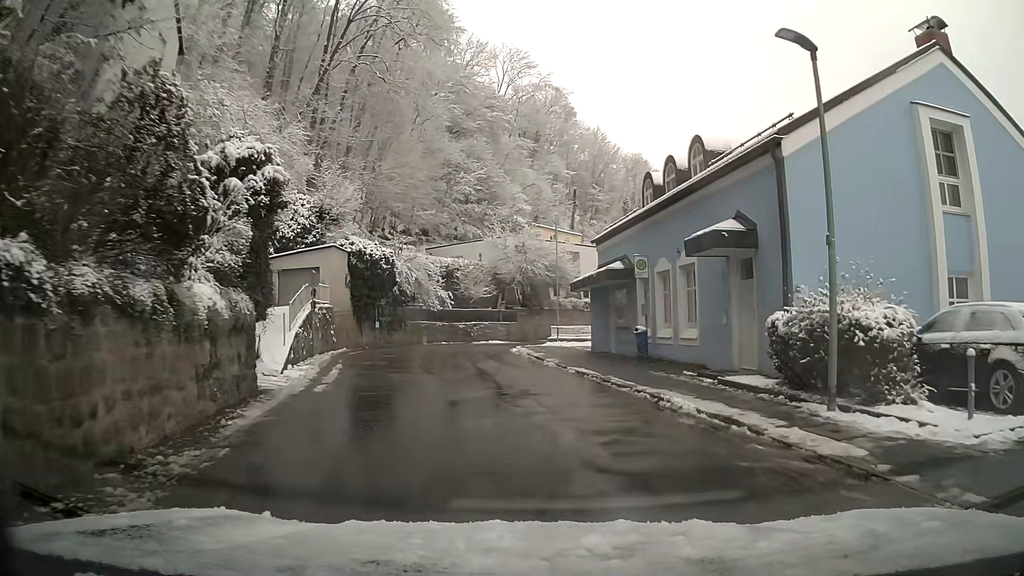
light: Day
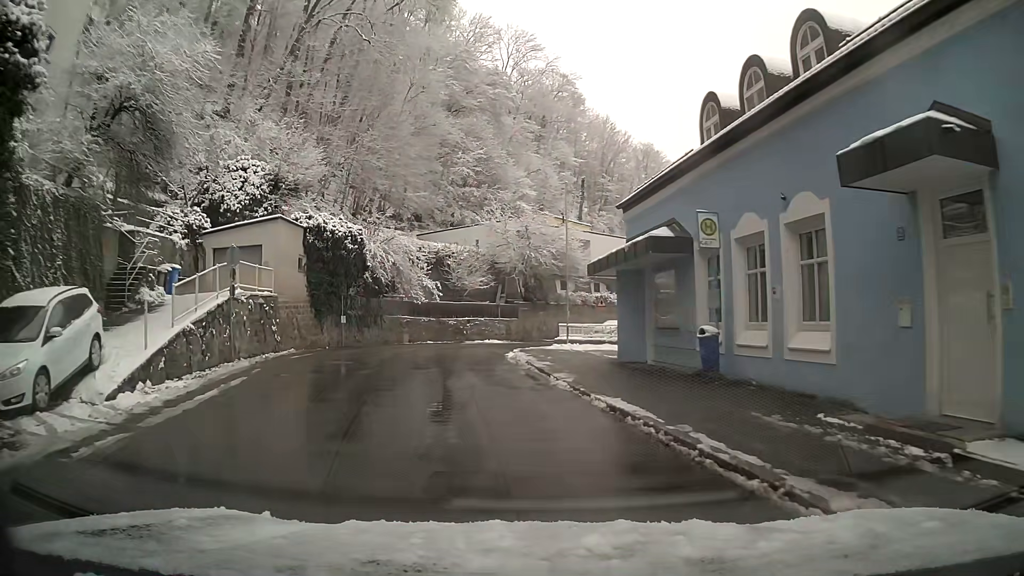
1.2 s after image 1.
(0.0, +8.1) m; -2°
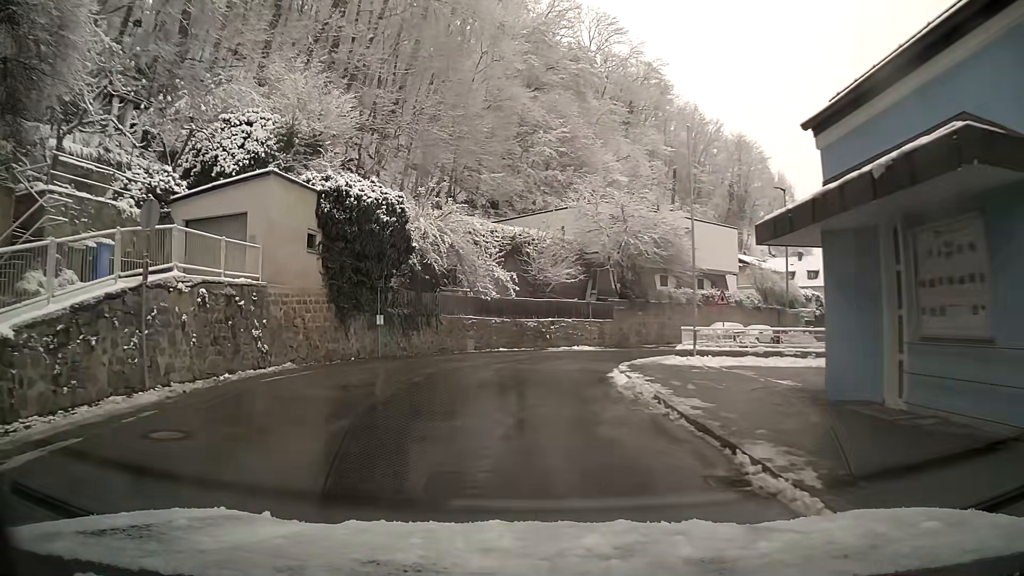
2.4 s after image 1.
(-0.5, +8.9) m; -6°
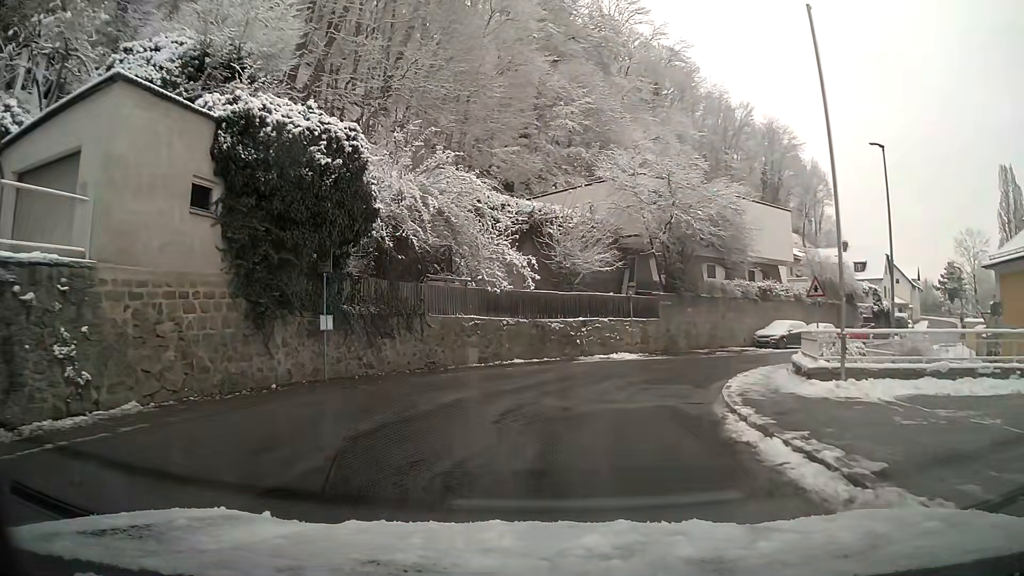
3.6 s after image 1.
(-0.1, +8.6) m; 0°
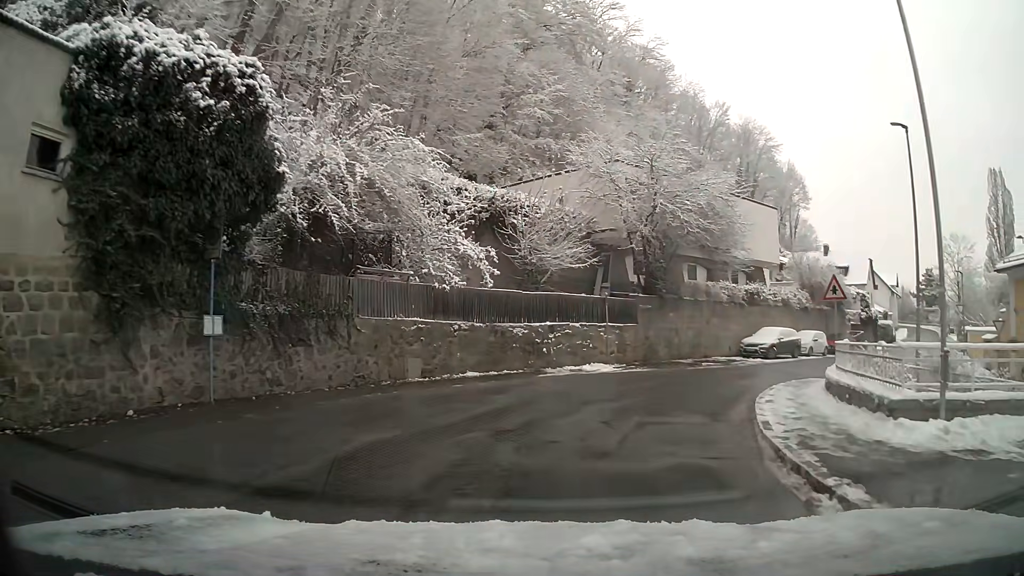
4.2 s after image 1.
(+0.1, +4.2) m; +3°
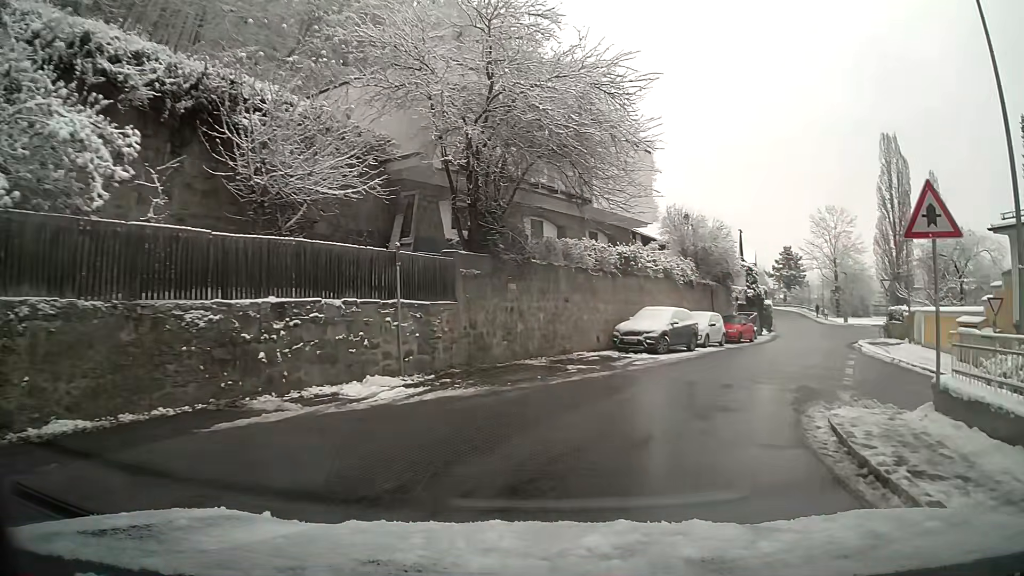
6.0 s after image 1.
(+1.6, +11.8) m; +17°
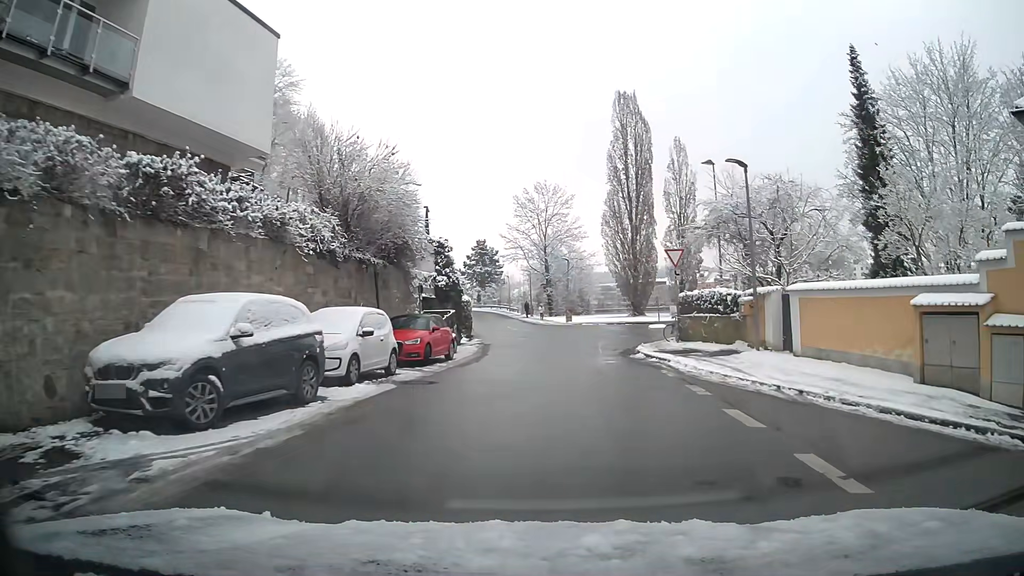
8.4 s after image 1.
(+3.8, +15.5) m; +24°
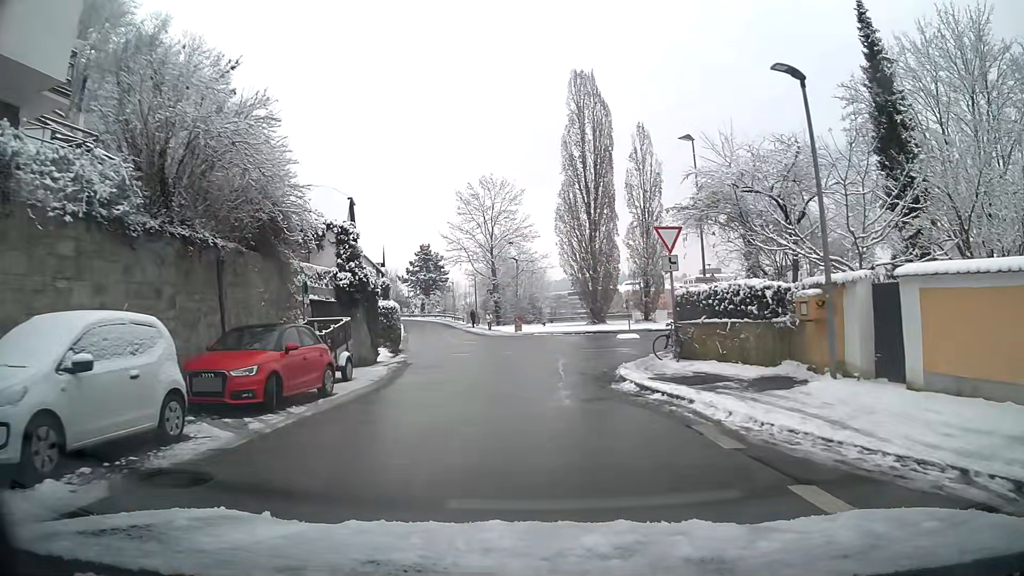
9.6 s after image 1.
(+0.3, +7.9) m; +3°
(0, +10) (0, +20) (-1, +30) (-3, +40) (-5, +49) (-8, +59) (-10, +69) (-12, +79) (-14, +88) (-18, +98) m
